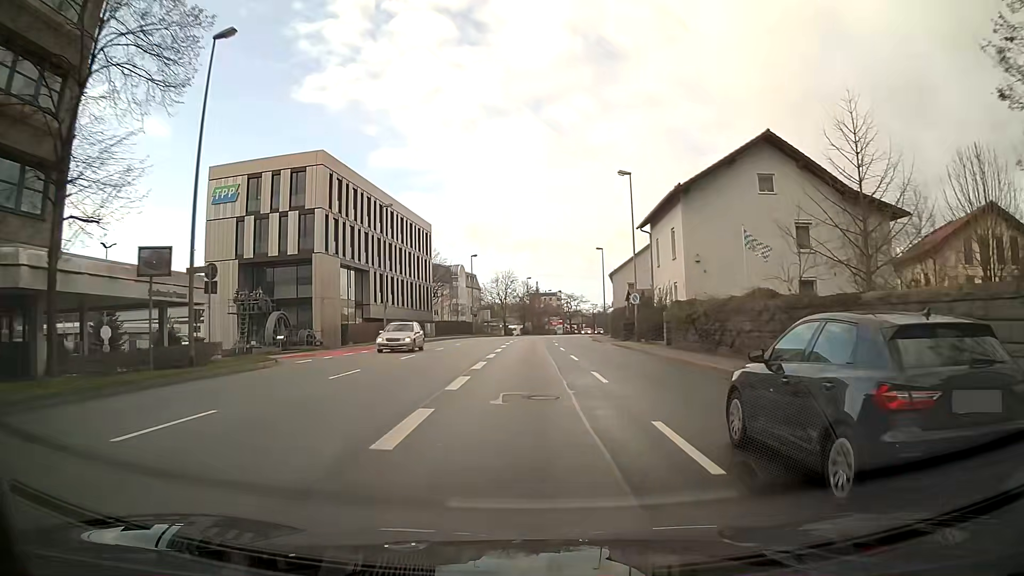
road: primary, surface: asphalt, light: Day
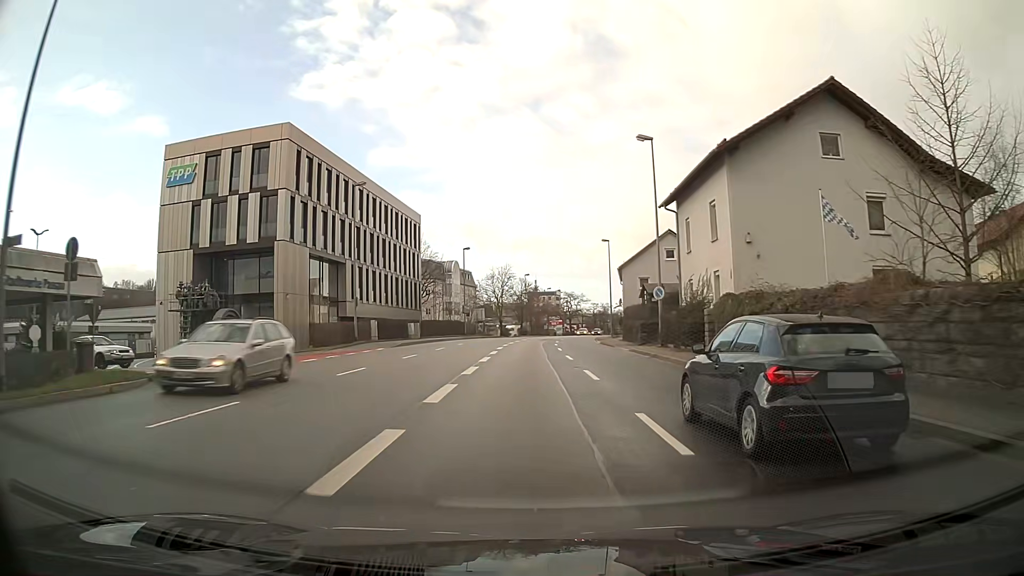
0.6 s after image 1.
(0.0, +8.1) m; 0°
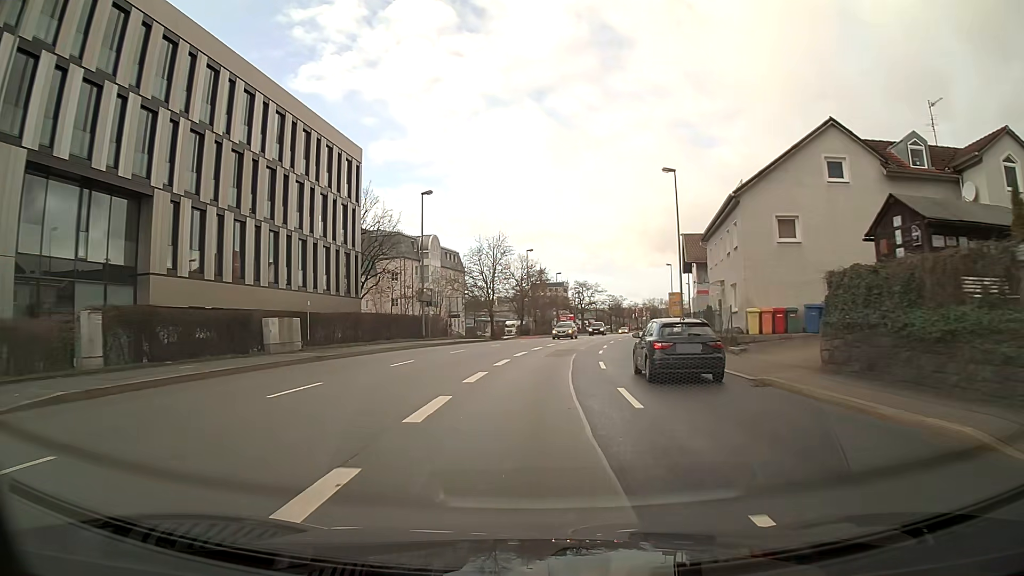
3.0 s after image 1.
(-0.3, +32.3) m; 0°
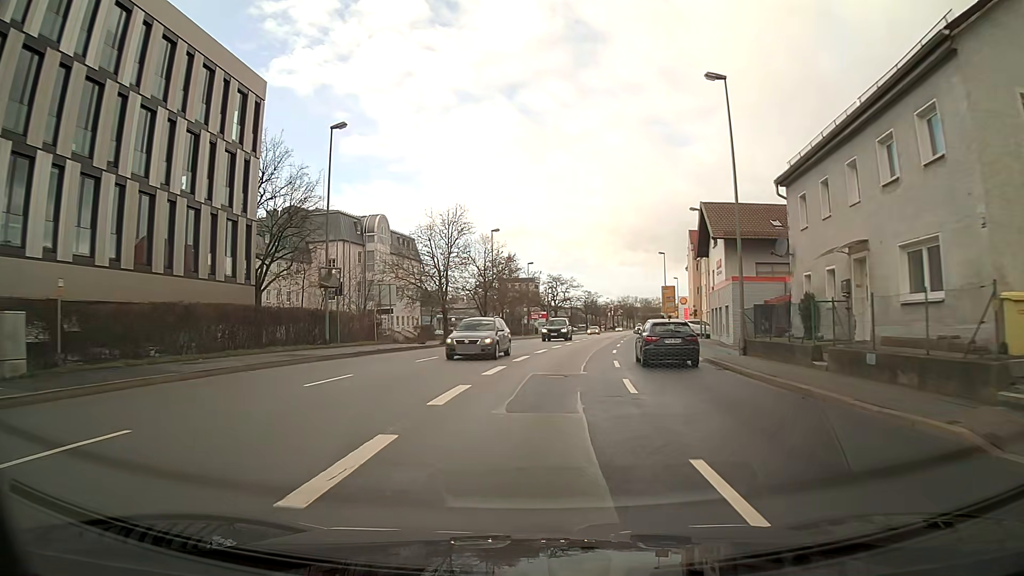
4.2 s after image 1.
(+0.4, +16.1) m; +3°
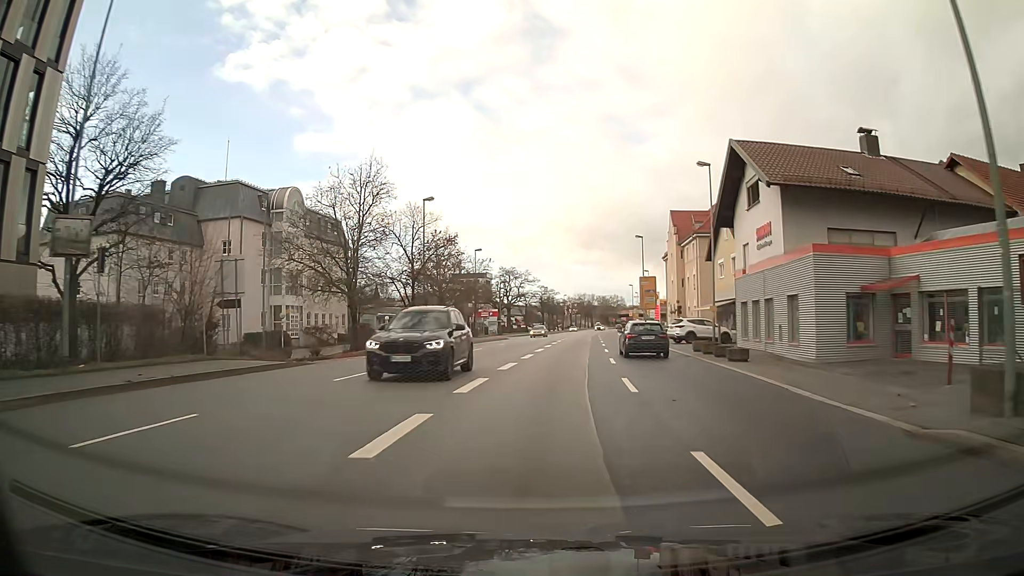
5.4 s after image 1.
(+0.5, +16.1) m; +4°
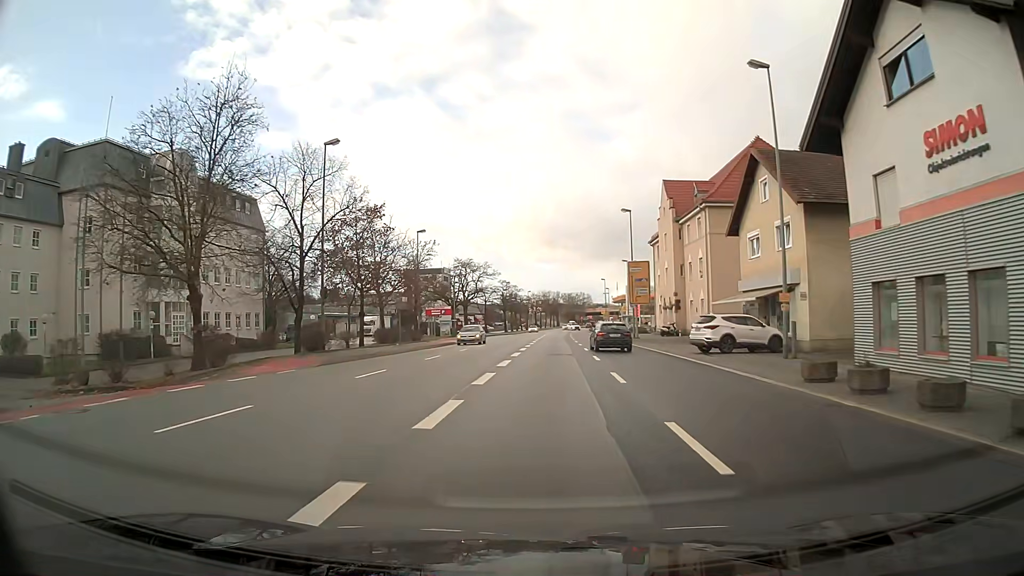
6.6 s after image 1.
(+0.4, +16.0) m; +3°
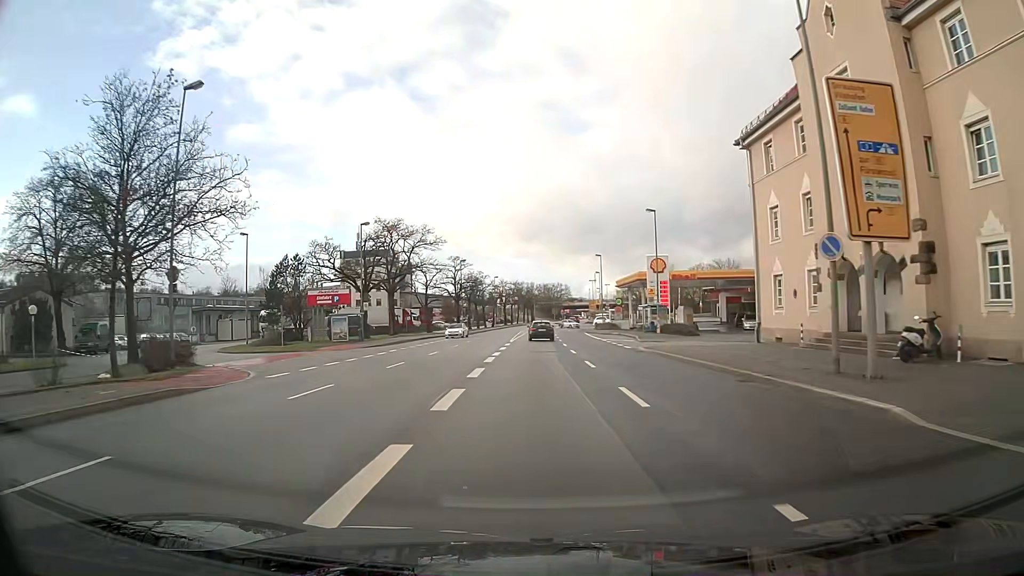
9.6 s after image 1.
(+0.8, +40.2) m; +2°
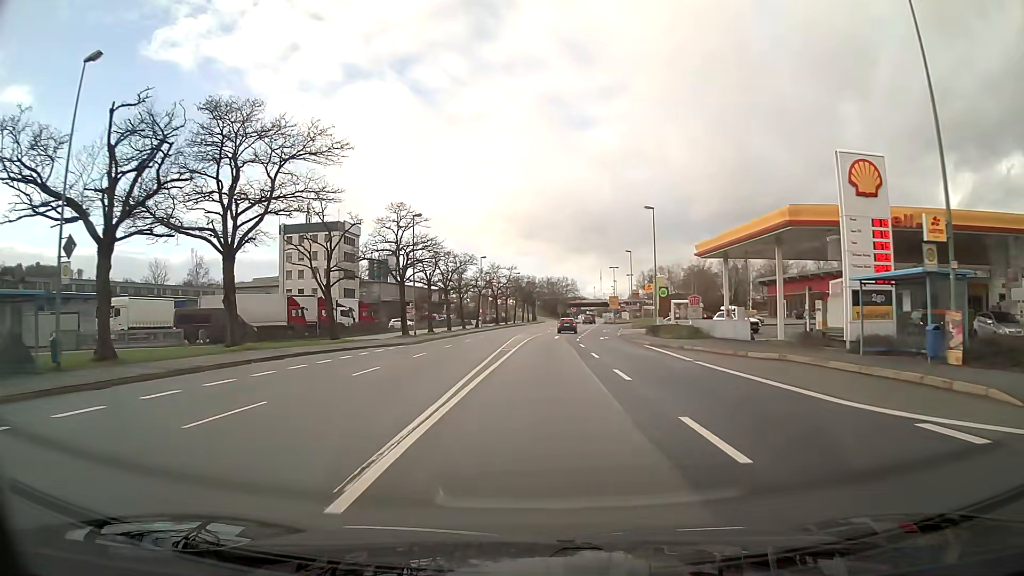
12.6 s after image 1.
(+0.2, +40.3) m; 0°
